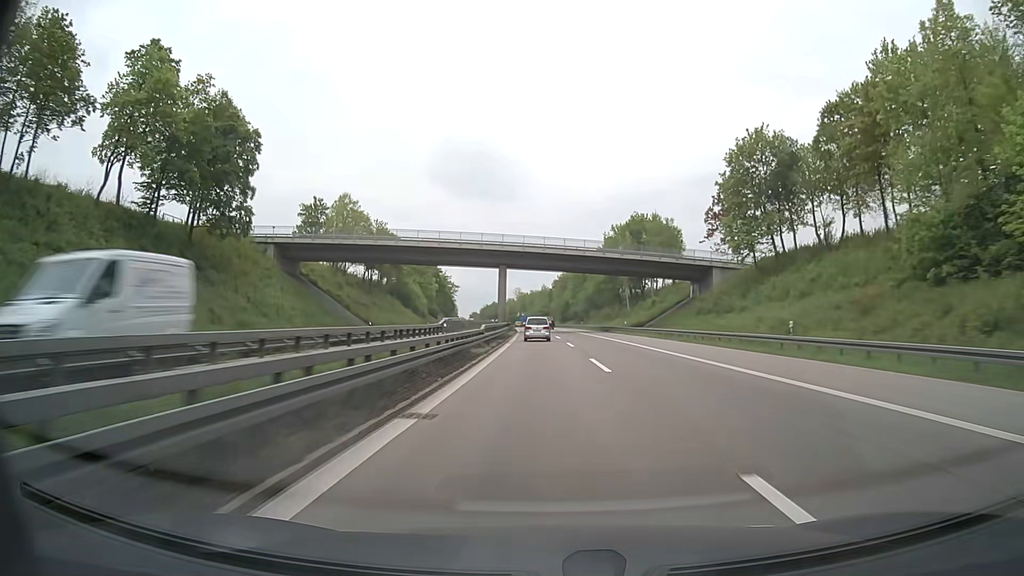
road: motorway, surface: asphalt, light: Day
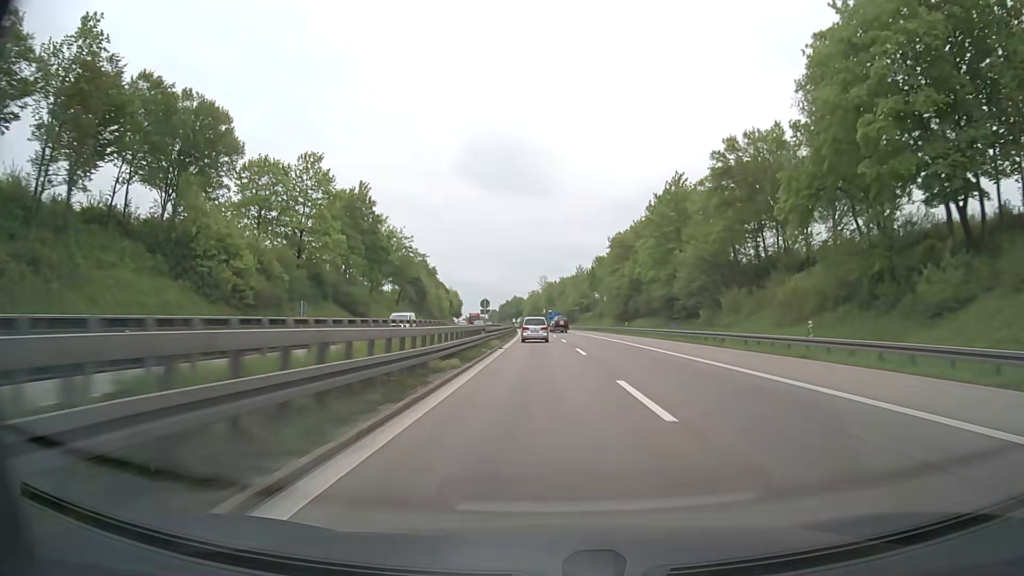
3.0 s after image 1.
(-2.3, +99.0) m; -3°
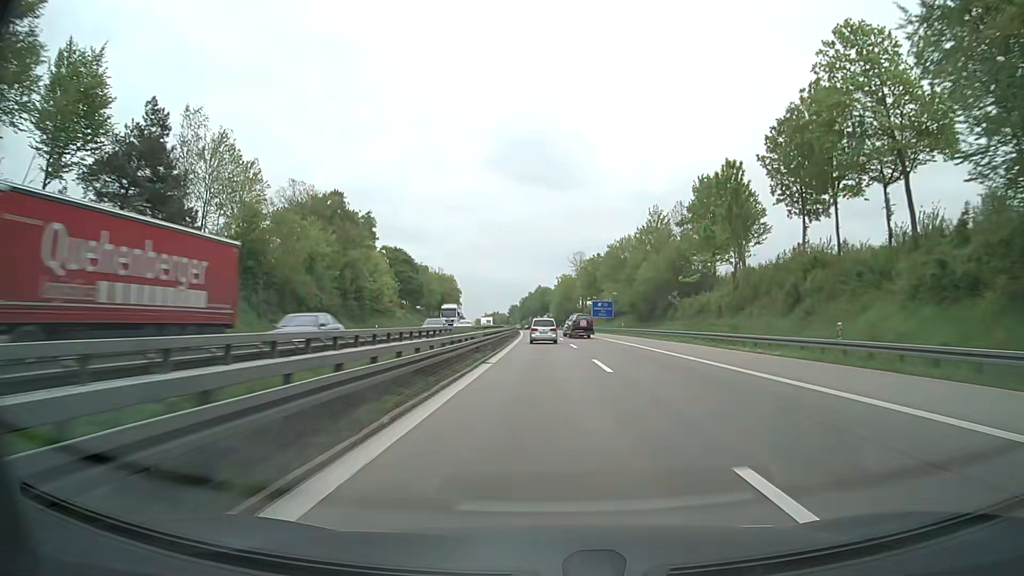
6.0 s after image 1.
(-1.9, +99.1) m; -2°
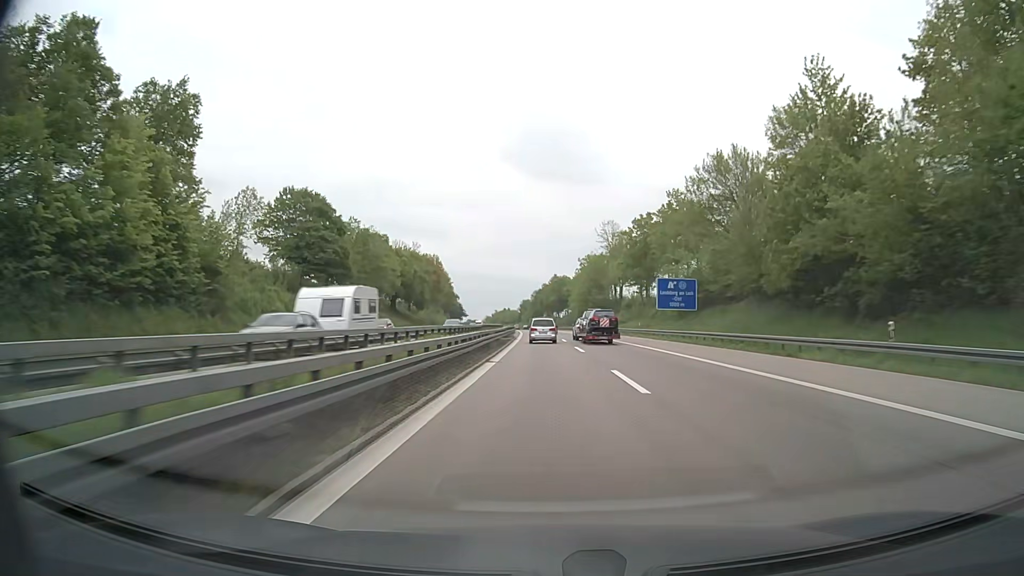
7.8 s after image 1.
(-0.7, +59.6) m; -1°
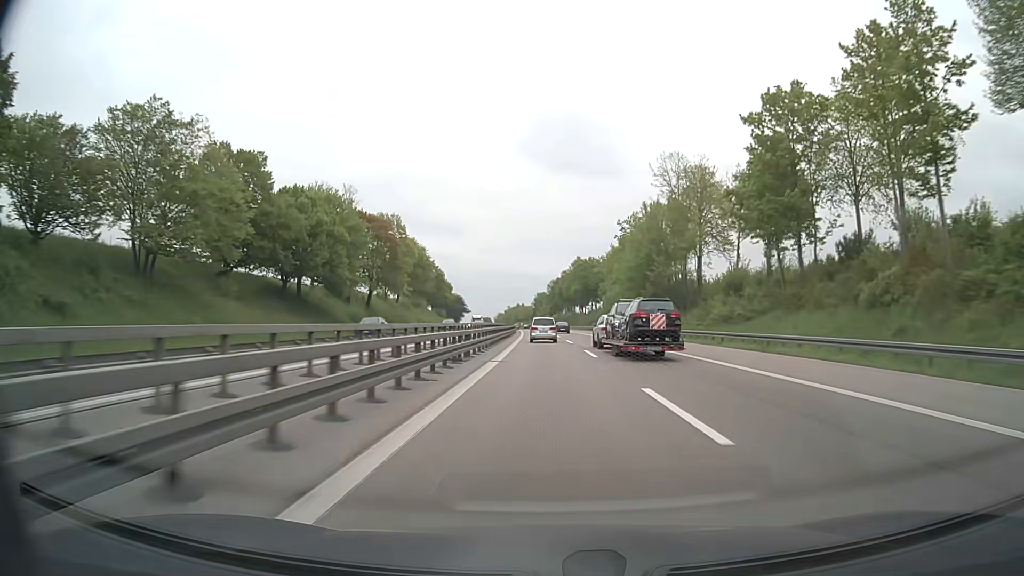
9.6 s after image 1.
(-0.7, +59.7) m; -1°
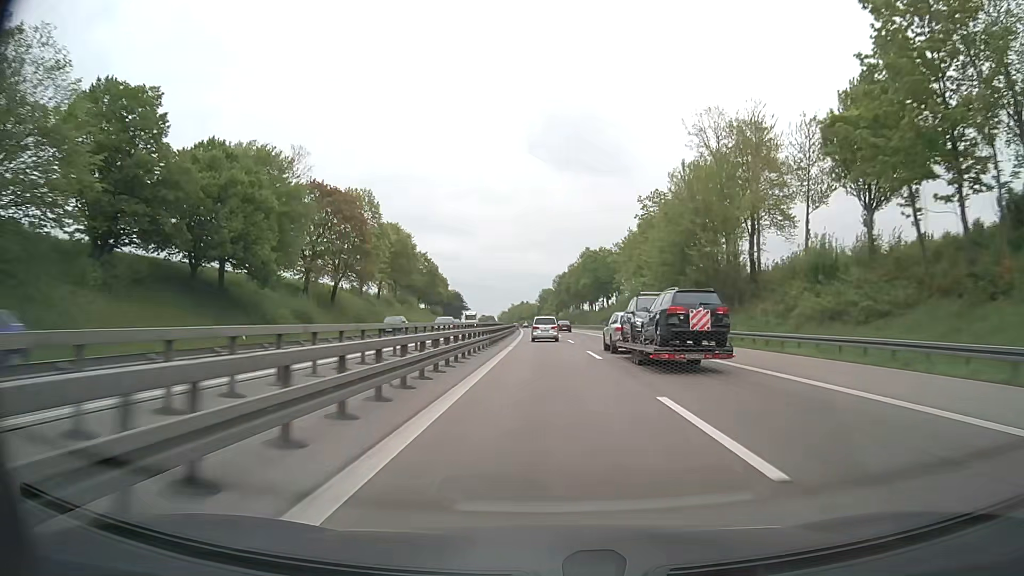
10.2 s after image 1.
(-0.1, +19.9) m; -1°
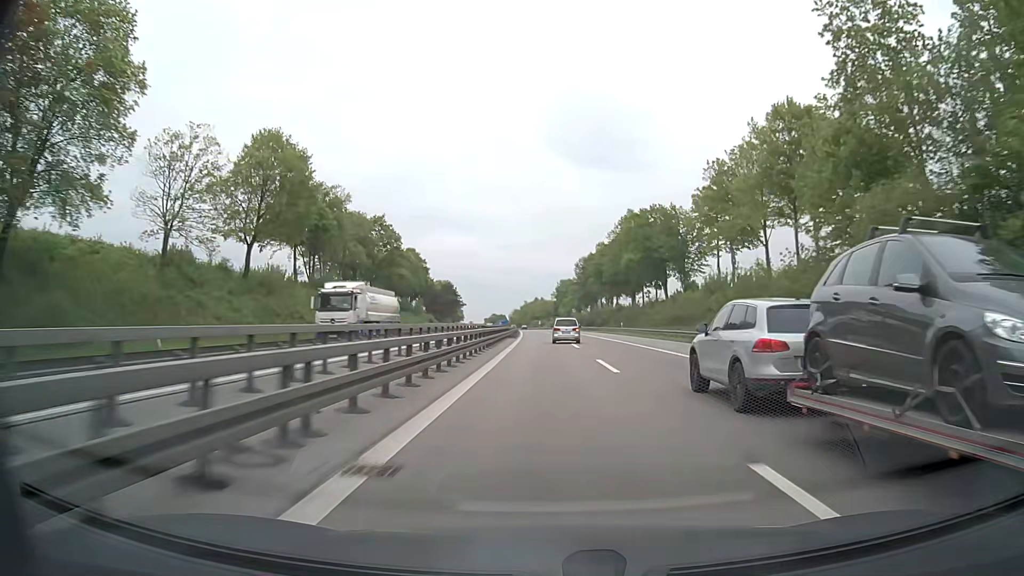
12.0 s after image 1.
(-0.6, +59.6) m; -1°
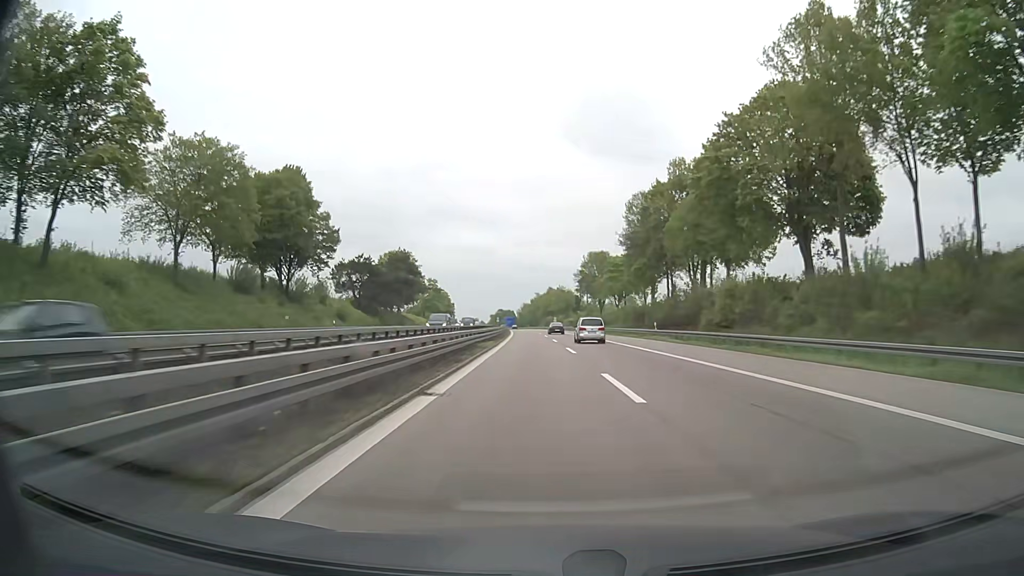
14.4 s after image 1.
(-1.2, +79.5) m; -1°
(0, +10) (0, +20) (0, +30) (0, +40) (0, +50) (0, +60) (0, +70) (0, +80) (0, +90) (0, +100) m
